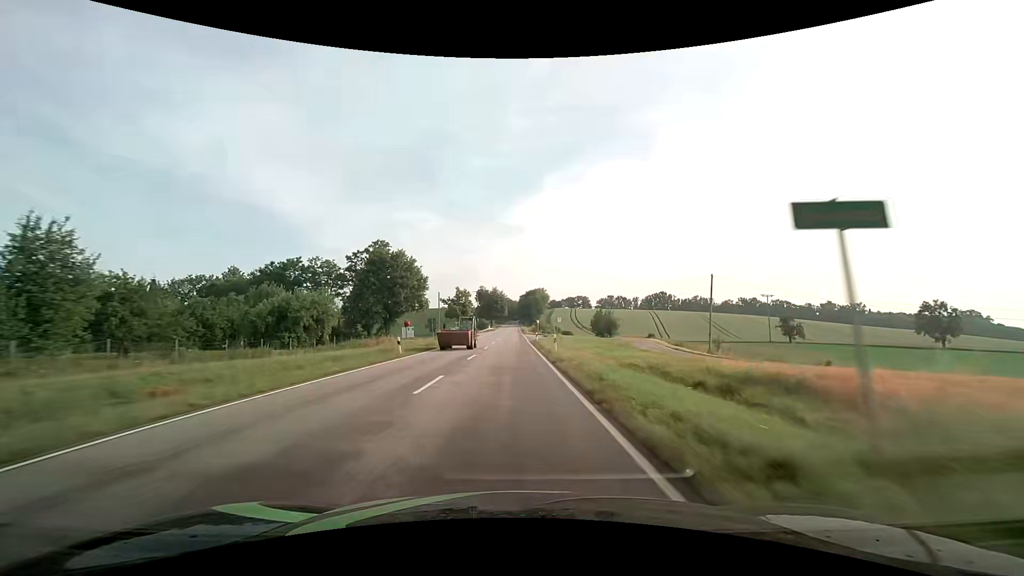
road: secondary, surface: asphalt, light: Day
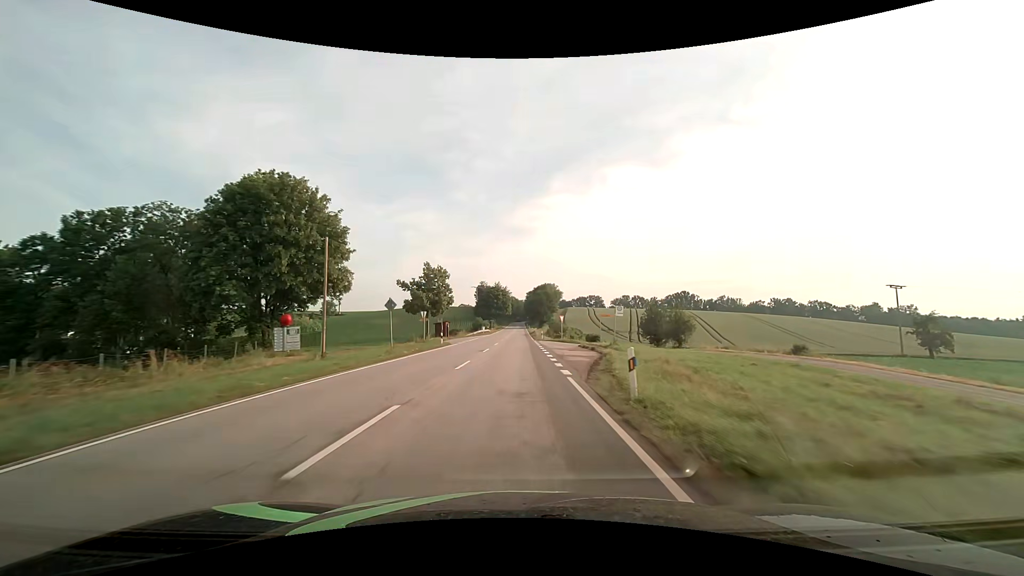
(0.0, +42.3) m; 0°
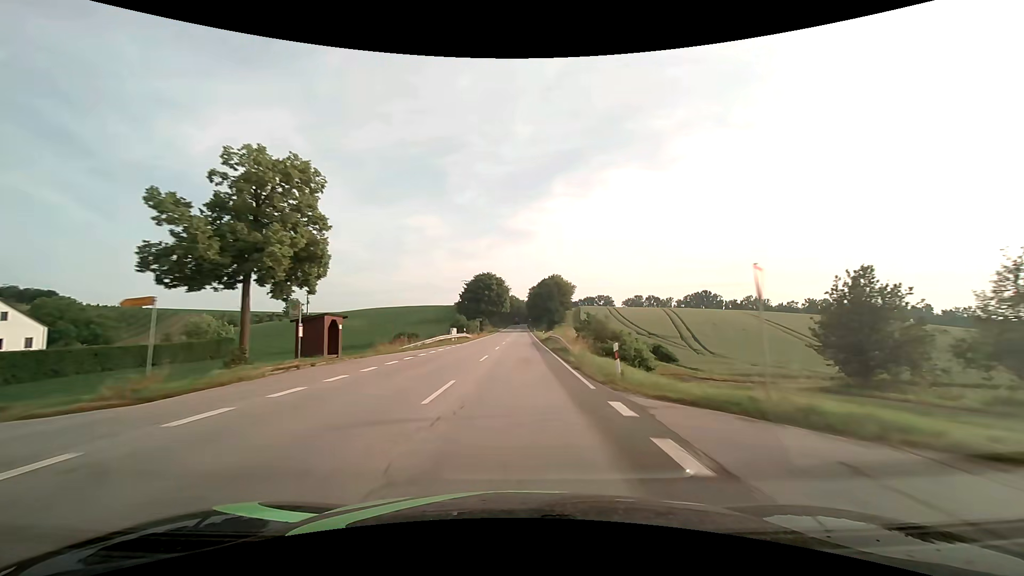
(0.0, +43.9) m; 0°
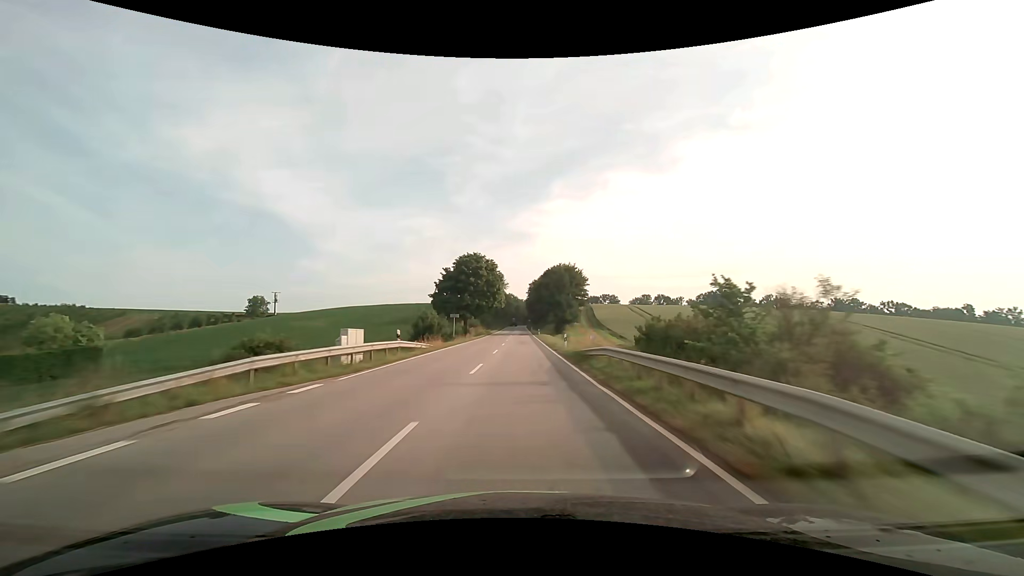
(0.0, +29.9) m; 0°
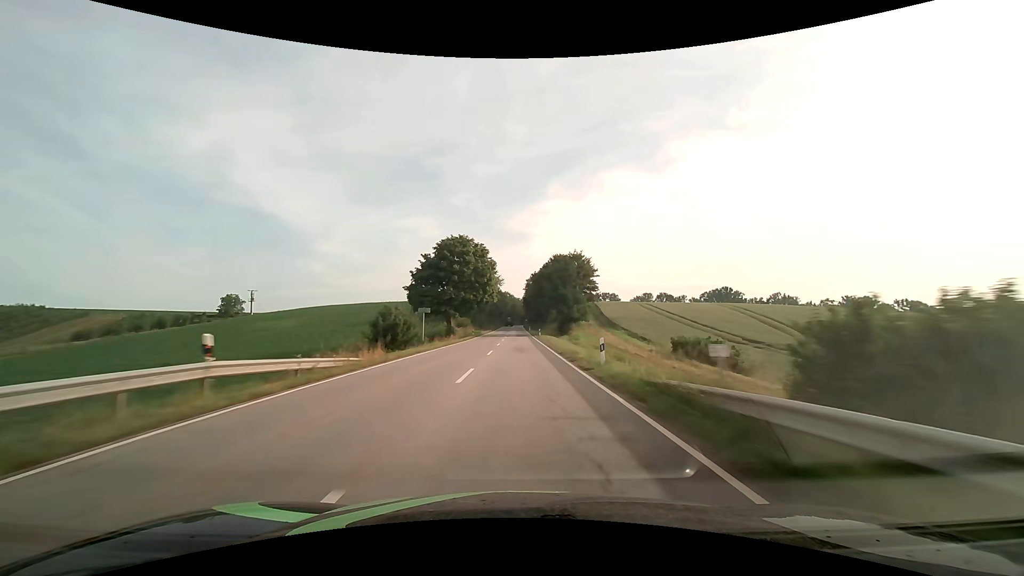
(+0.1, +15.0) m; +1°
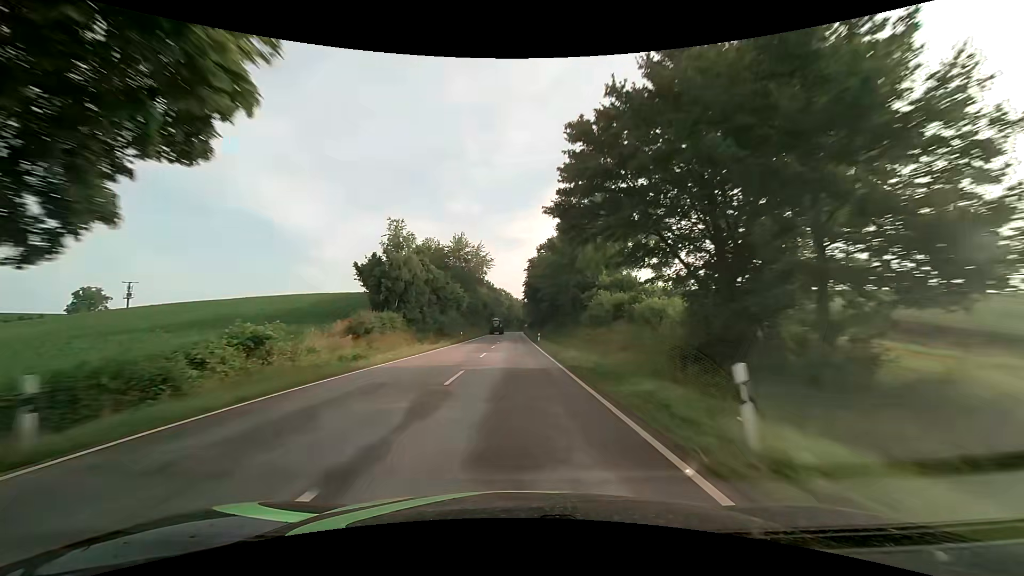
(+0.2, +60.1) m; 0°
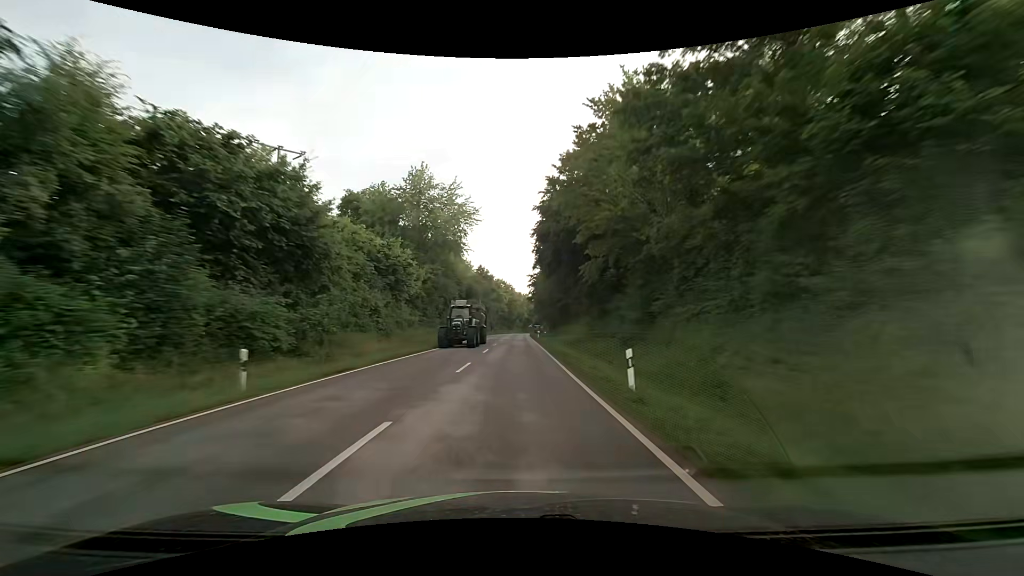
(-0.3, +45.2) m; -1°
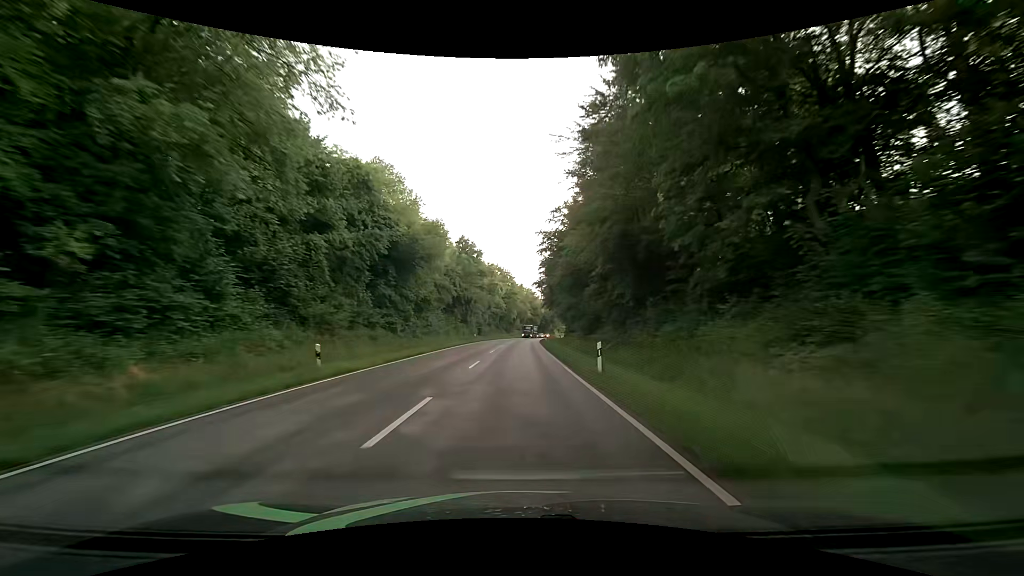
(-0.2, +45.3) m; 0°
(0, +10) (0, +20) (0, +30) (0, +40) (0, +50) (+1, +60) (+1, +70) (+2, +80) (+2, +90) (+3, +100) m
